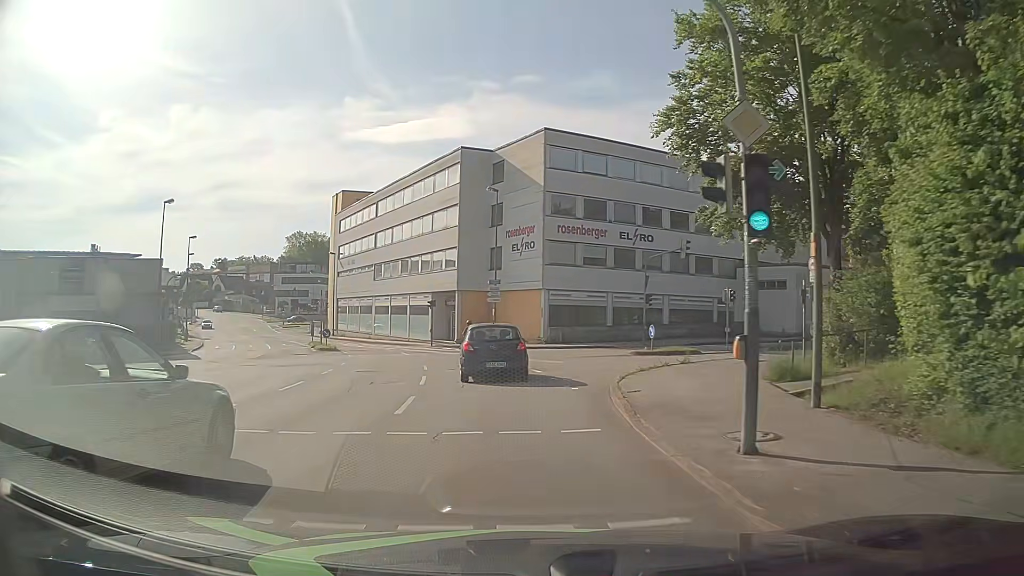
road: tertiary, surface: asphalt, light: Day
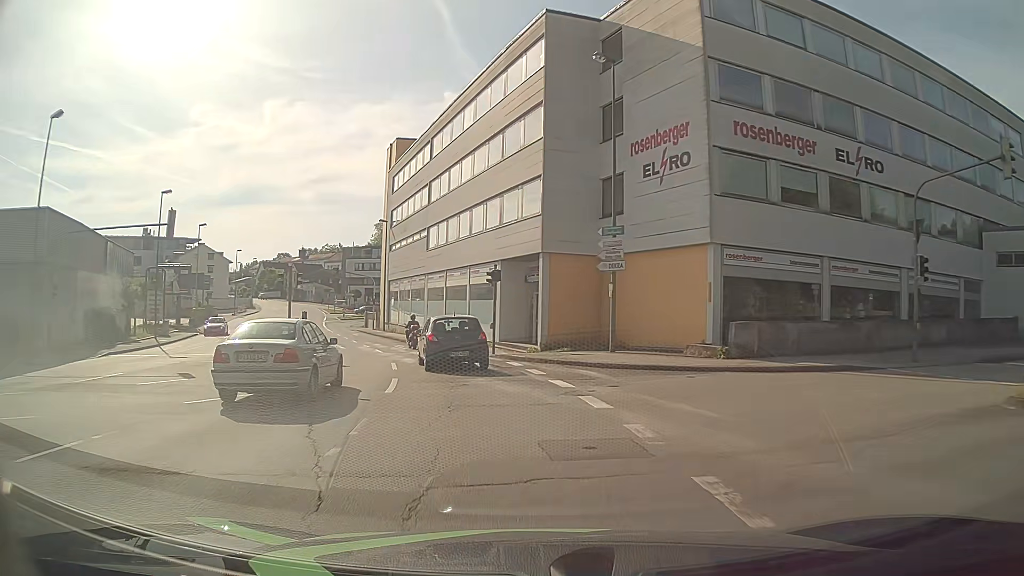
(-1.6, +22.0) m; -9°
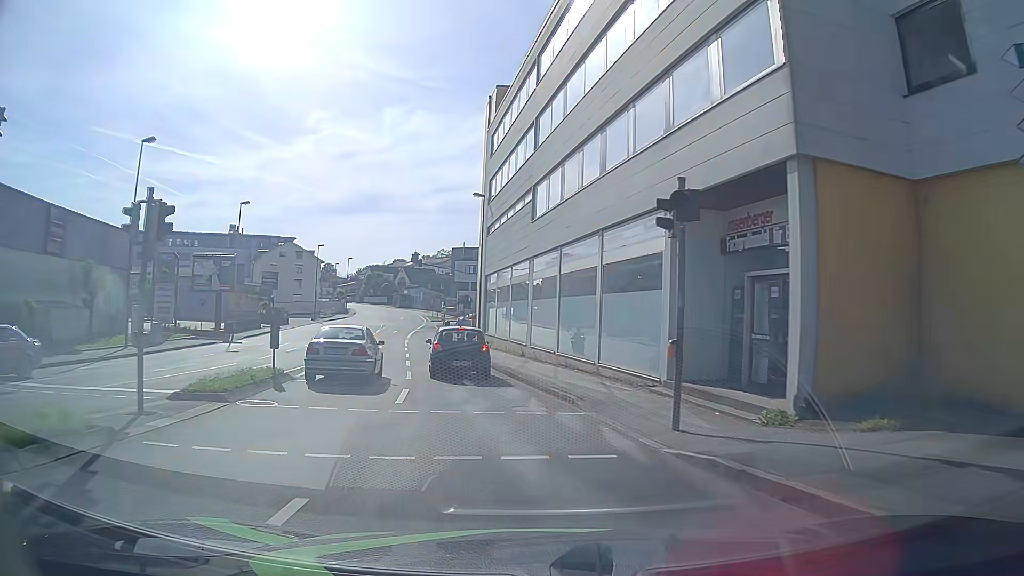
(-1.7, +16.7) m; -11°
